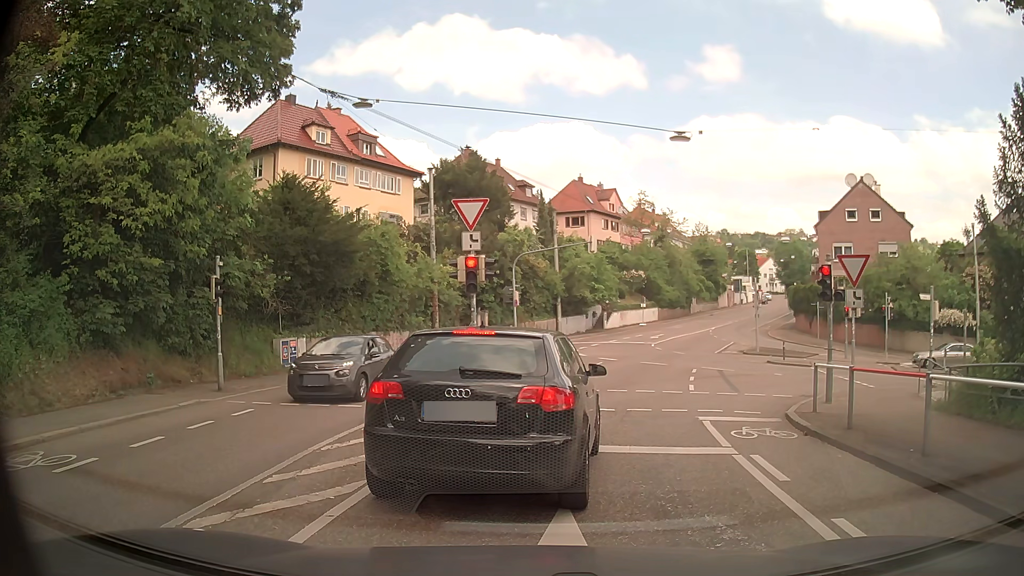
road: secondary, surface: asphalt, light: Day
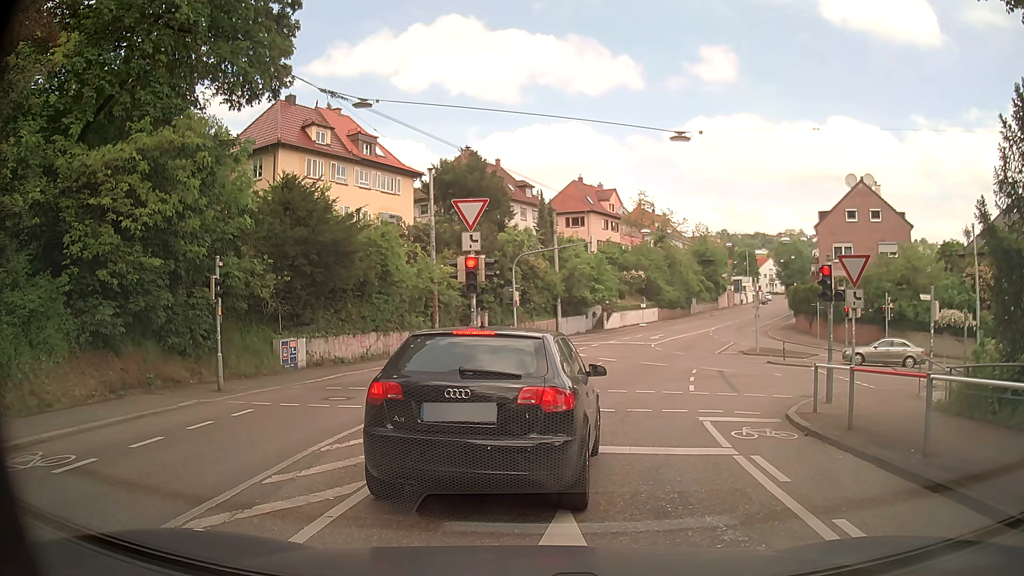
(0.0, 0.0) m; 0°
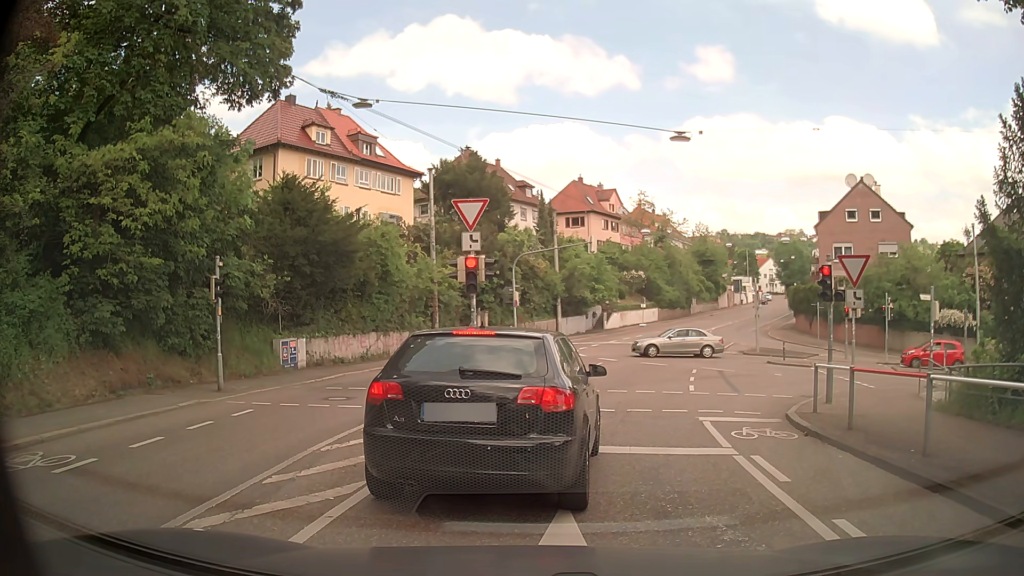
(0.0, 0.0) m; 0°
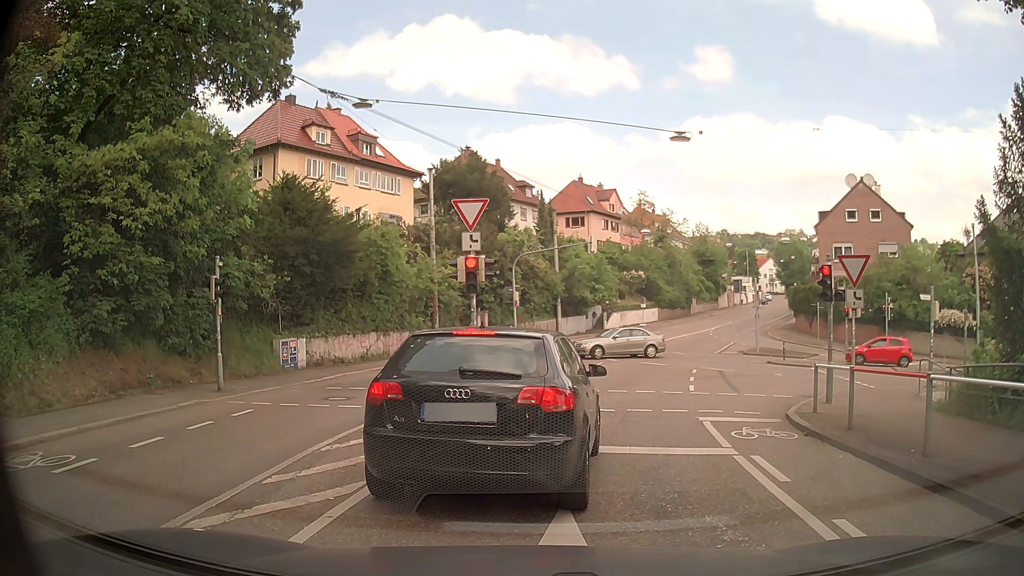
(0.0, 0.0) m; 0°
(0, +10) (+2, +20) (+4, +30) (+7, +39) (+11, +48) (+15, +57) (+20, +66) (+24, +75) (+29, +84) (+34, +93) m
